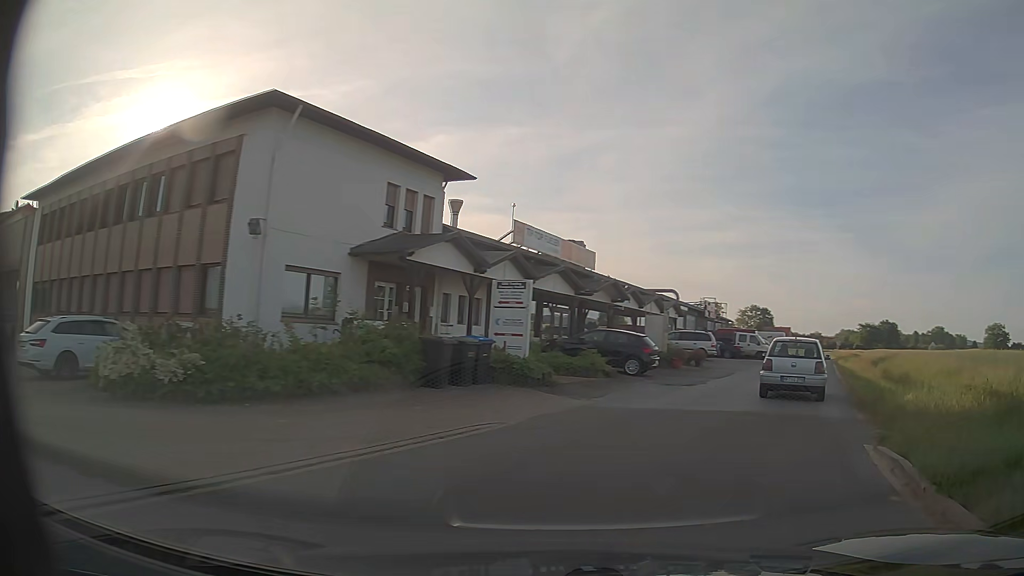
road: unclassified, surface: asphalt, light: Day
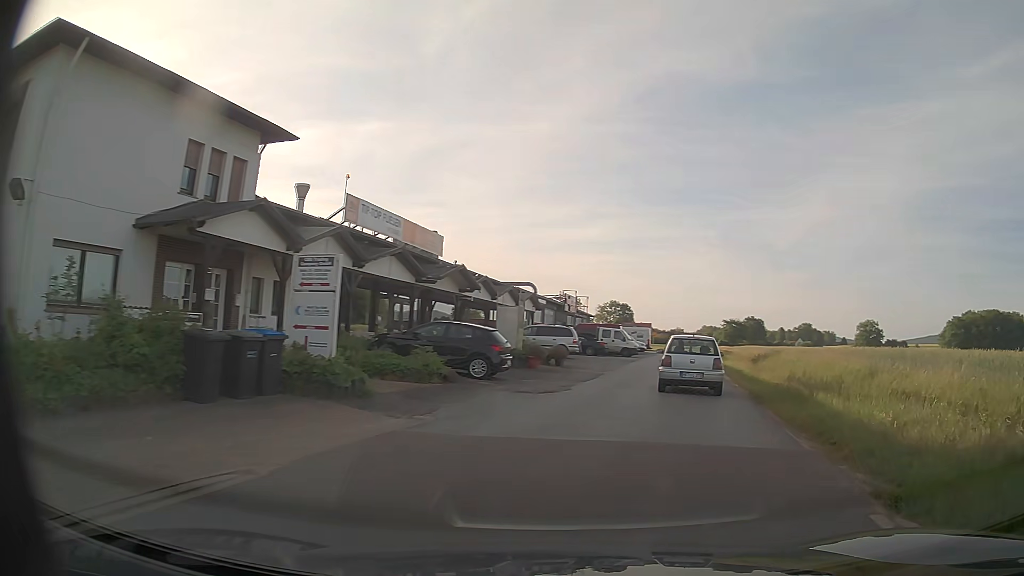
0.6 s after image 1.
(+0.5, +4.4) m; +13°
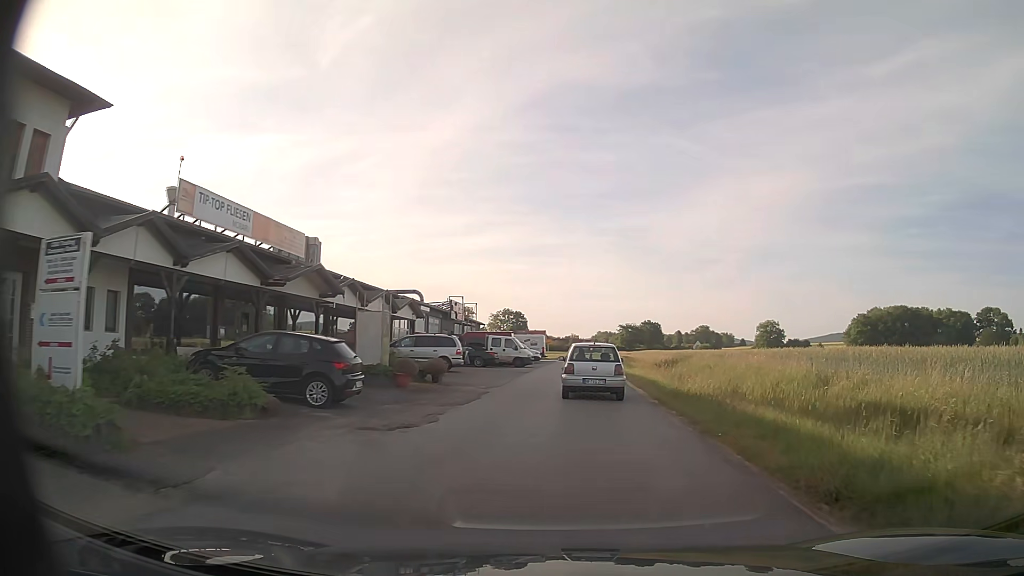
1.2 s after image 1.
(+0.4, +4.8) m; +9°
(0, +10) (+1, +20) (+1, +30) (+1, +40) (+2, +50) (+2, +60) (+3, +70) (+3, +80) (+4, +90) (+4, +100) m
